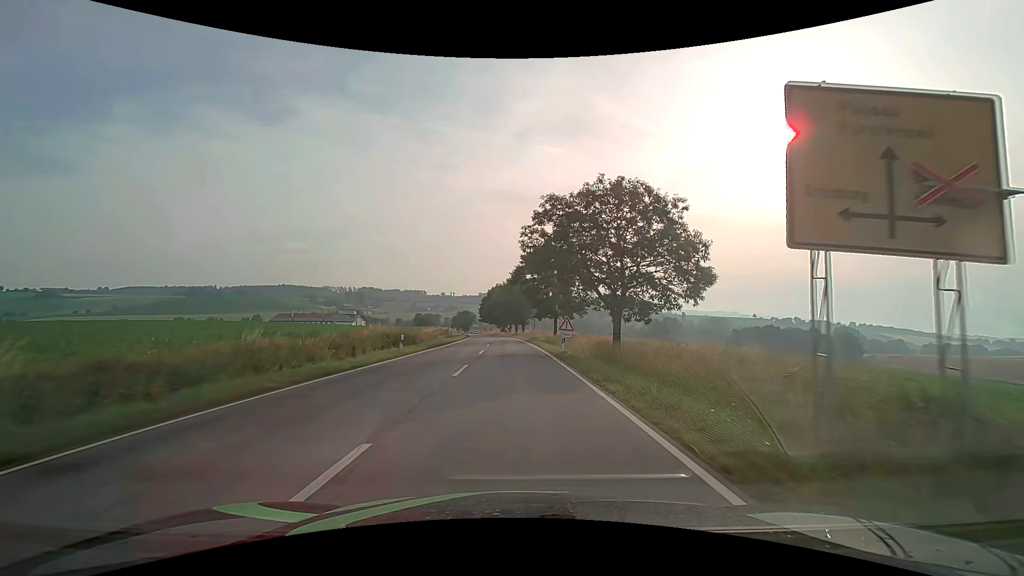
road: secondary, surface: asphalt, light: Day
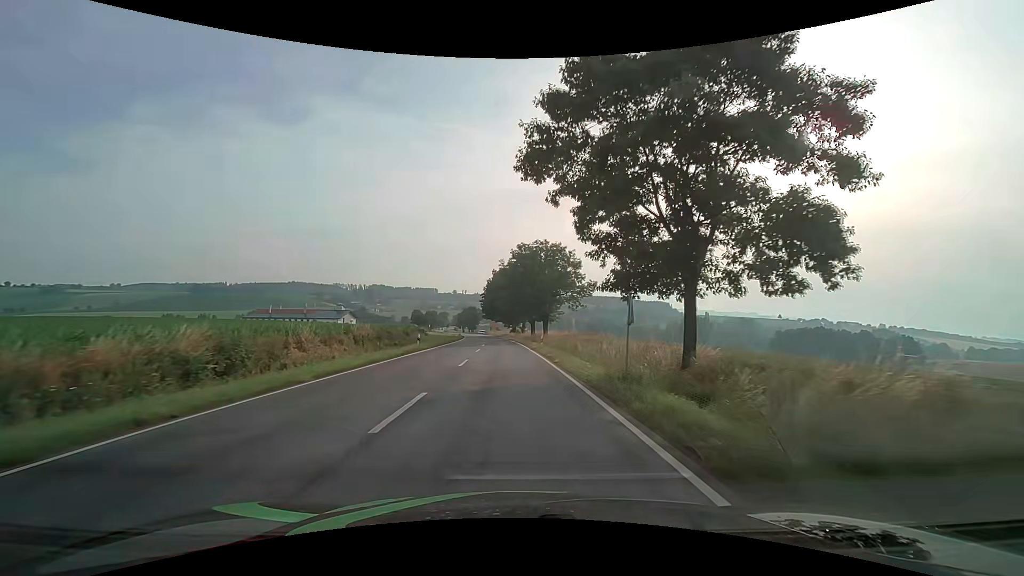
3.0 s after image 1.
(-0.5, +43.1) m; -1°
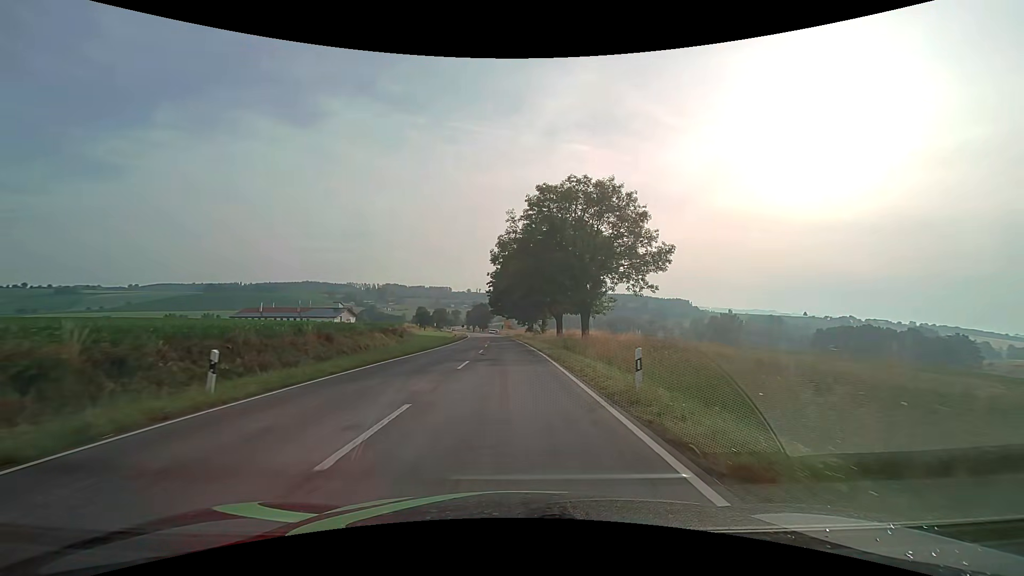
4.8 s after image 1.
(-0.4, +25.6) m; -2°
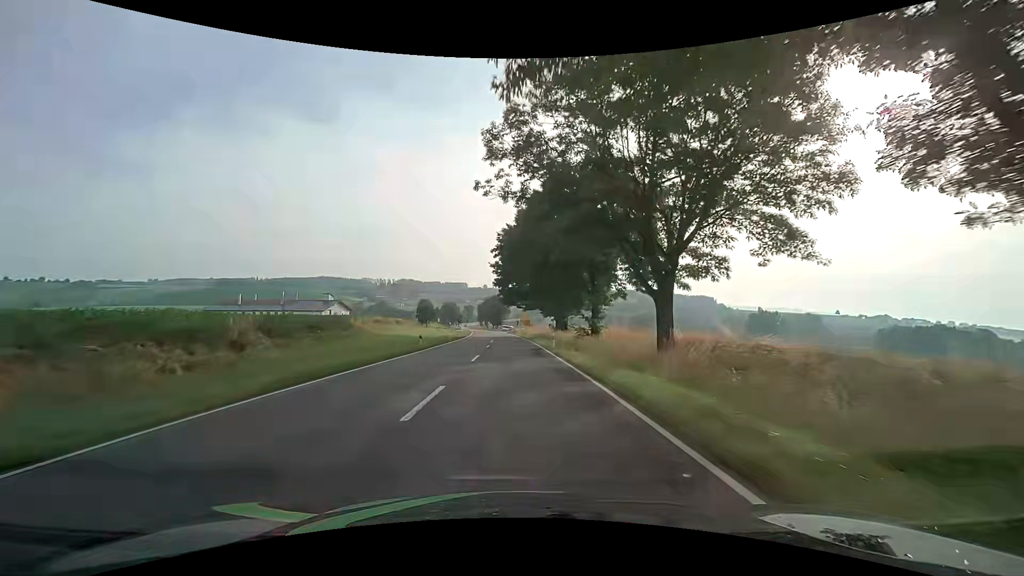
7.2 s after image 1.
(-0.8, +33.7) m; -2°
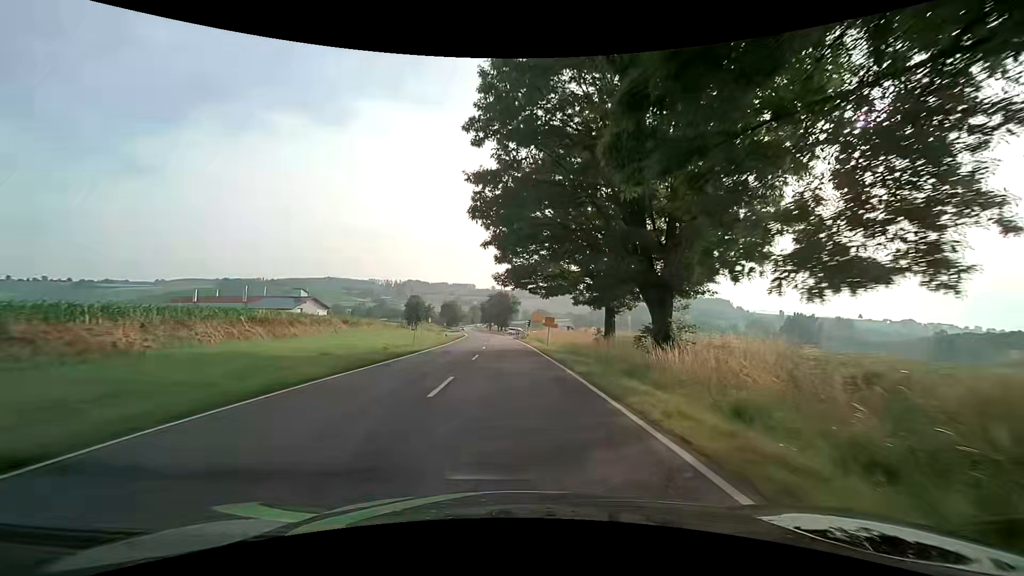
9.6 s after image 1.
(-0.2, +33.2) m; -1°
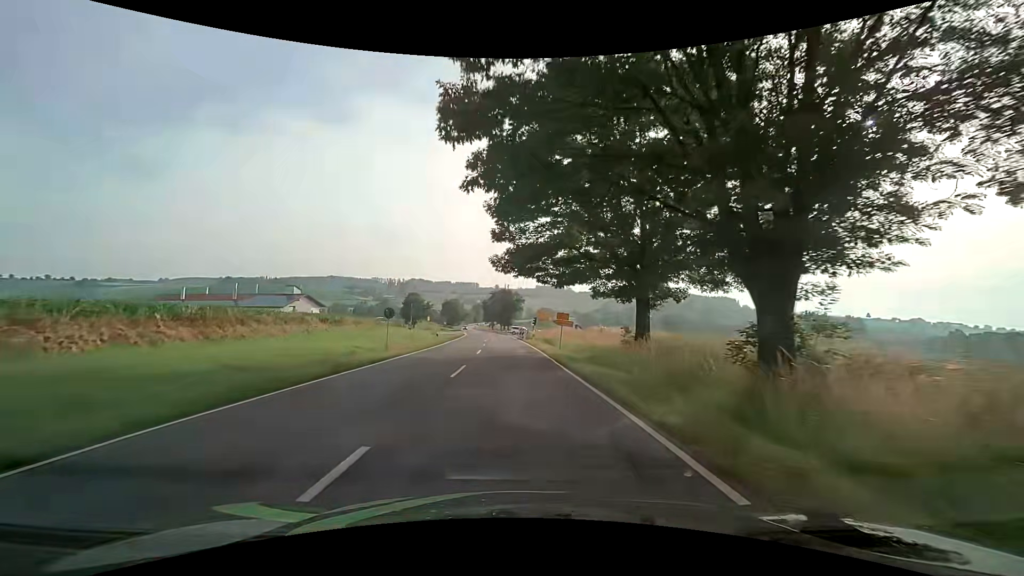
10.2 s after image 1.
(0.0, +8.2) m; 0°
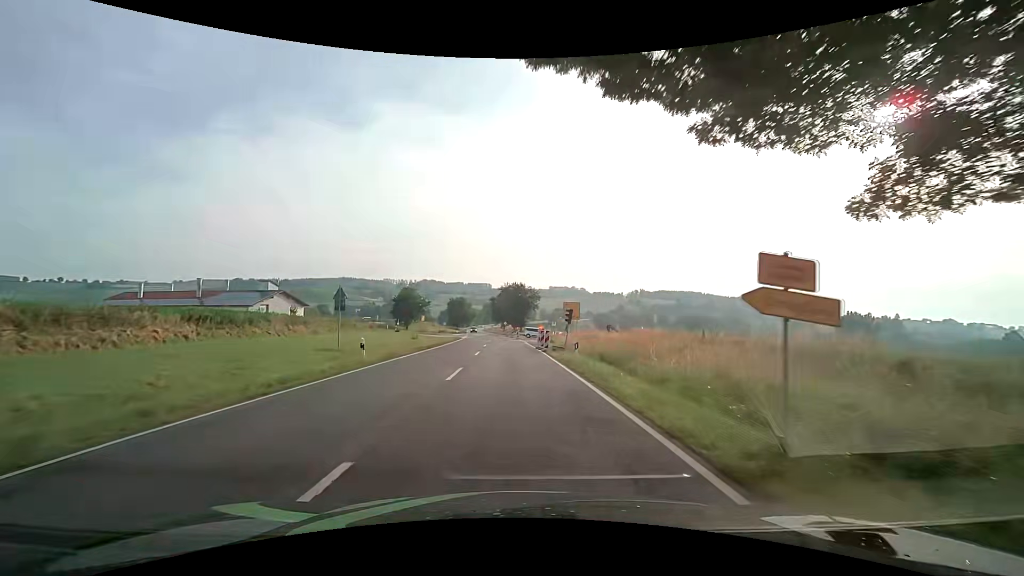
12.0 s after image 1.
(-0.7, +24.7) m; -3°
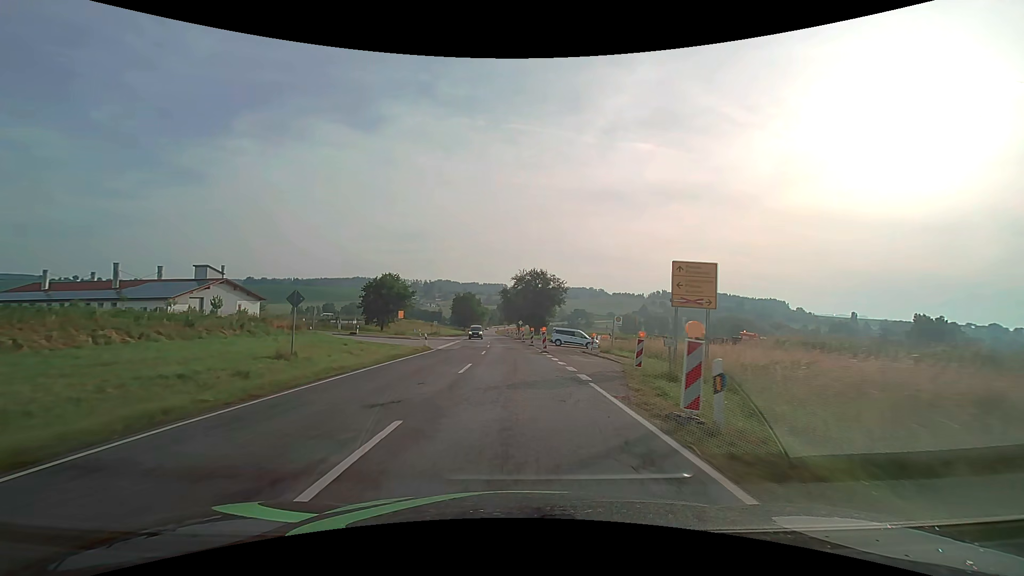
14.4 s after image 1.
(-0.3, +34.0) m; -2°
(0, +10) (0, +20) (0, +30) (-1, +40) (-1, +50) (-2, +60) (-2, +70) (-3, +80) (-4, +90) (-4, +100) m
